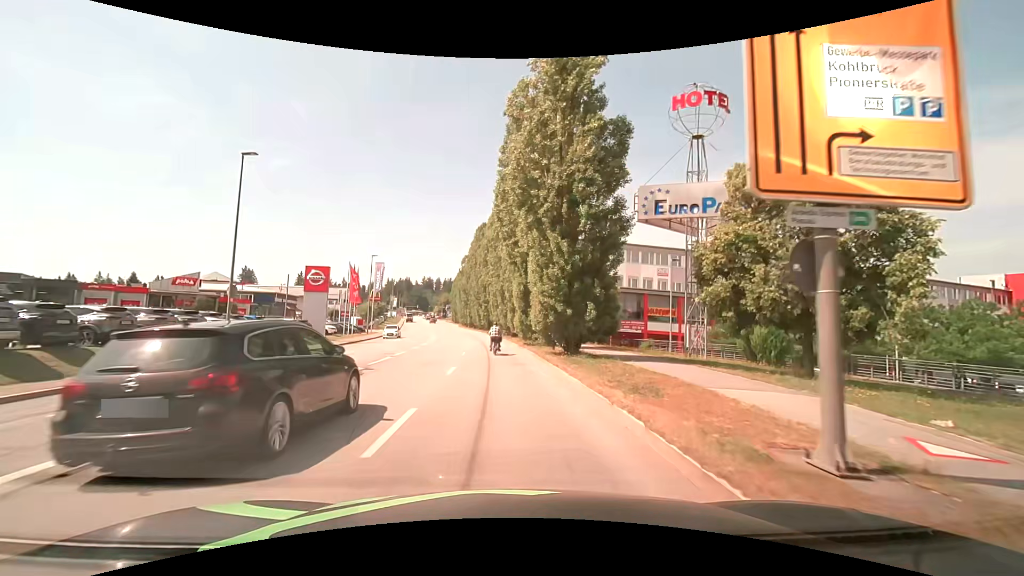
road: tertiary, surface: asphalt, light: Day
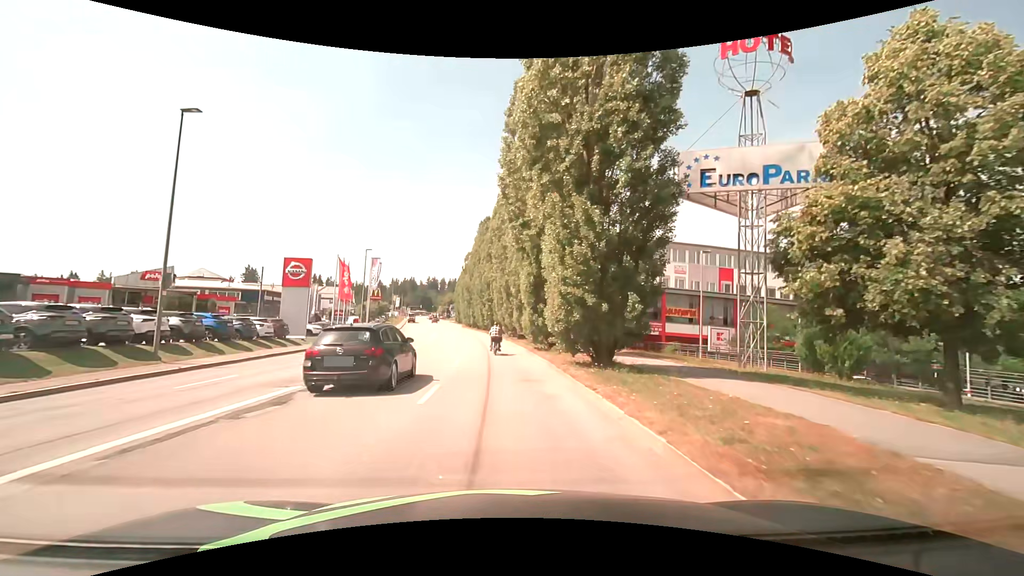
(-0.1, +5.4) m; -2°
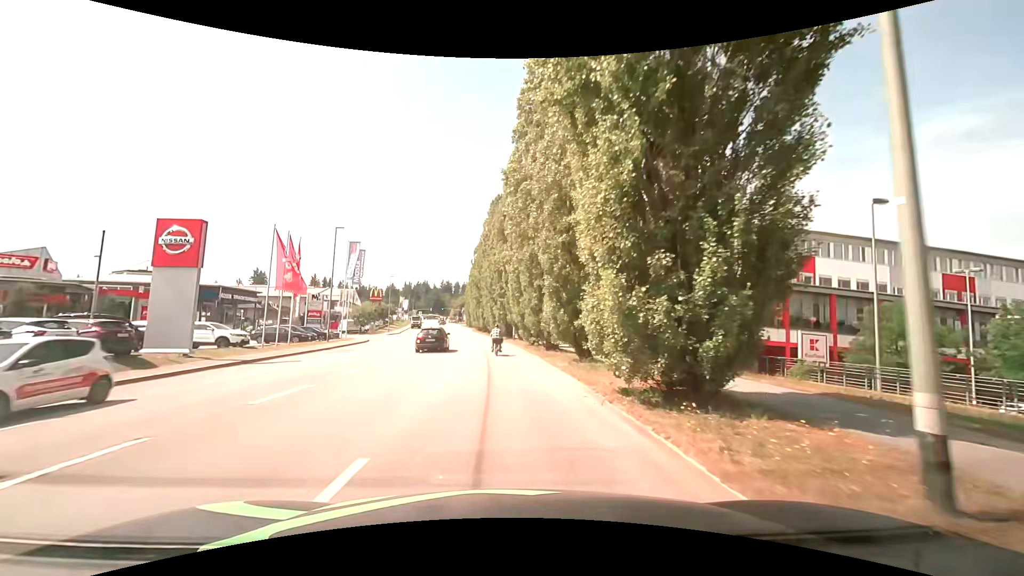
(+0.1, +15.8) m; -2°
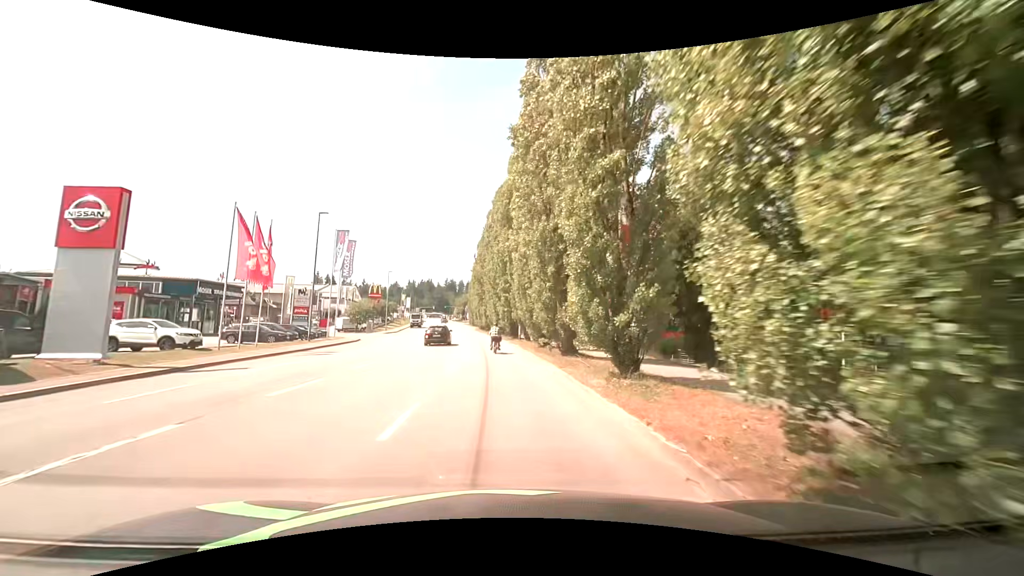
(+0.1, +5.3) m; +1°
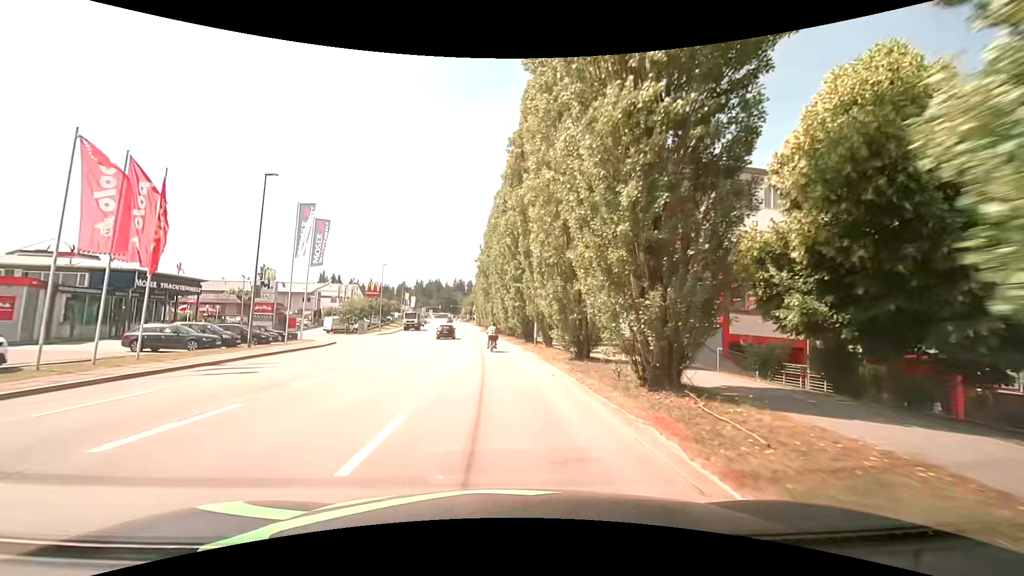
(-0.3, +10.6) m; -2°
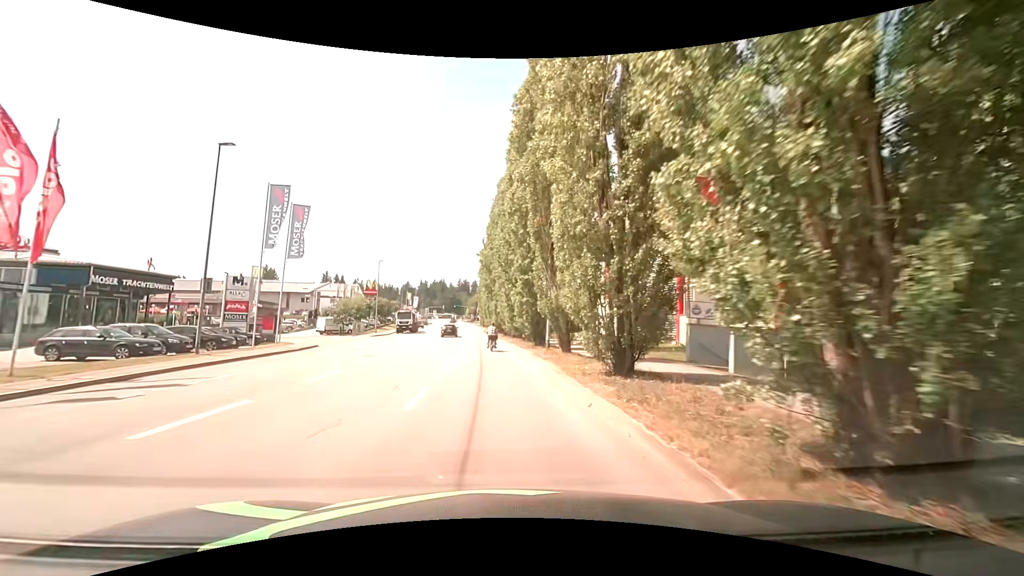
(0.0, +5.4) m; 0°
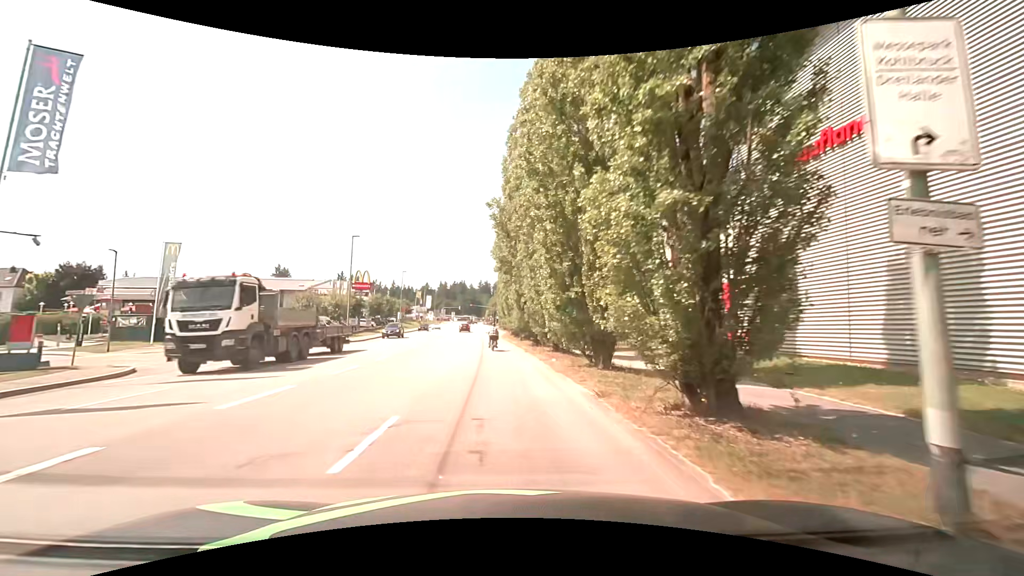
(-0.7, +21.9) m; -3°
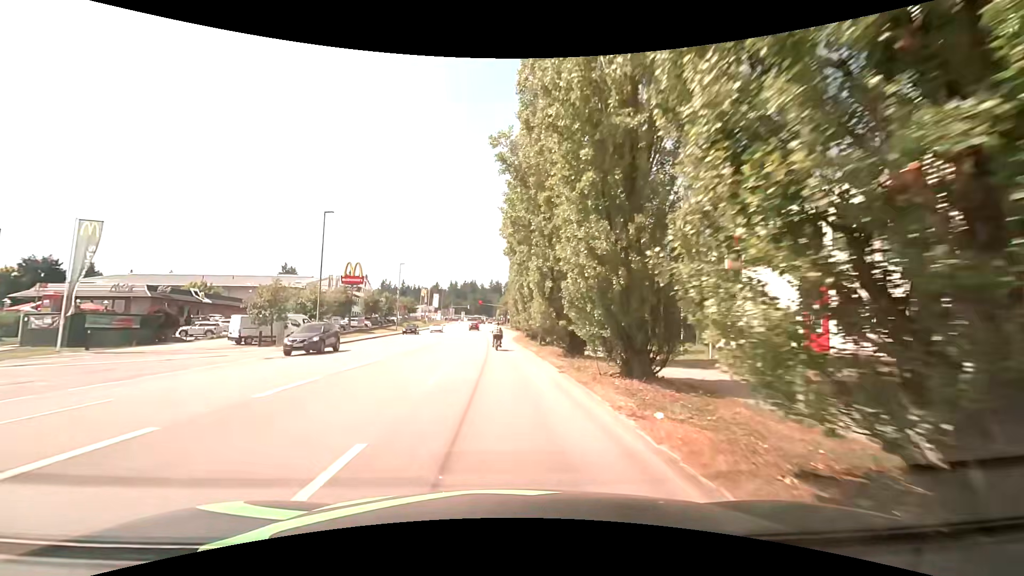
(-0.2, +11.0) m; -3°
(0, +10) (0, +20) (0, +30) (0, +40) (-1, +50) (-1, +60) (-1, +70) (-2, +80) (-2, +90) (-2, +100) m
